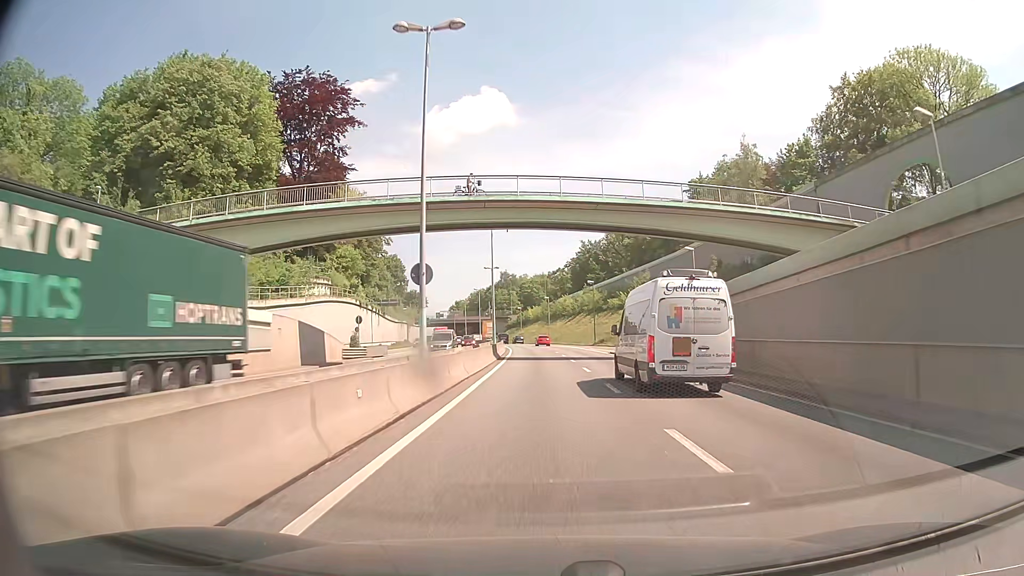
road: trunk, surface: asphalt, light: Day
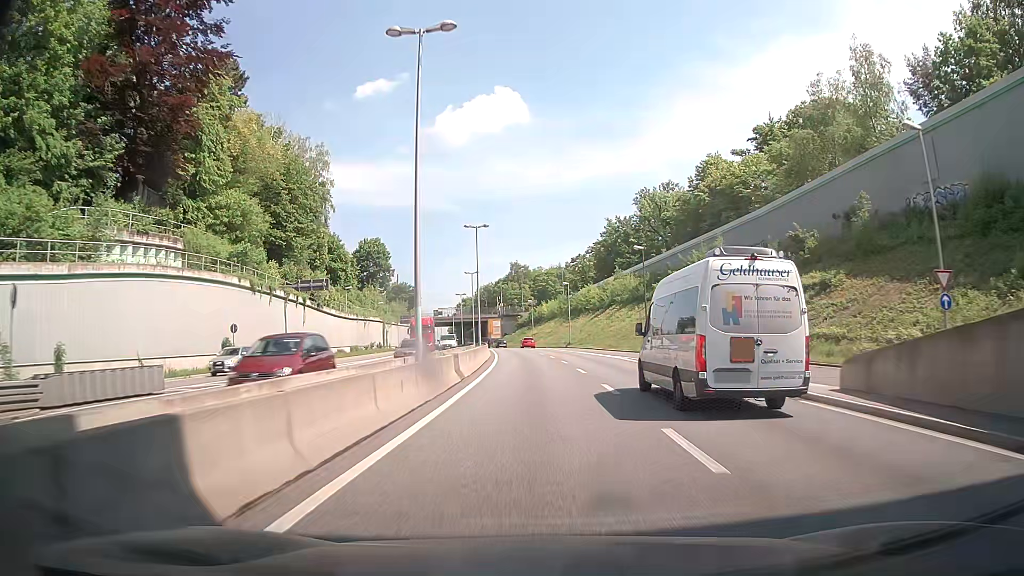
(-0.2, +35.8) m; -1°
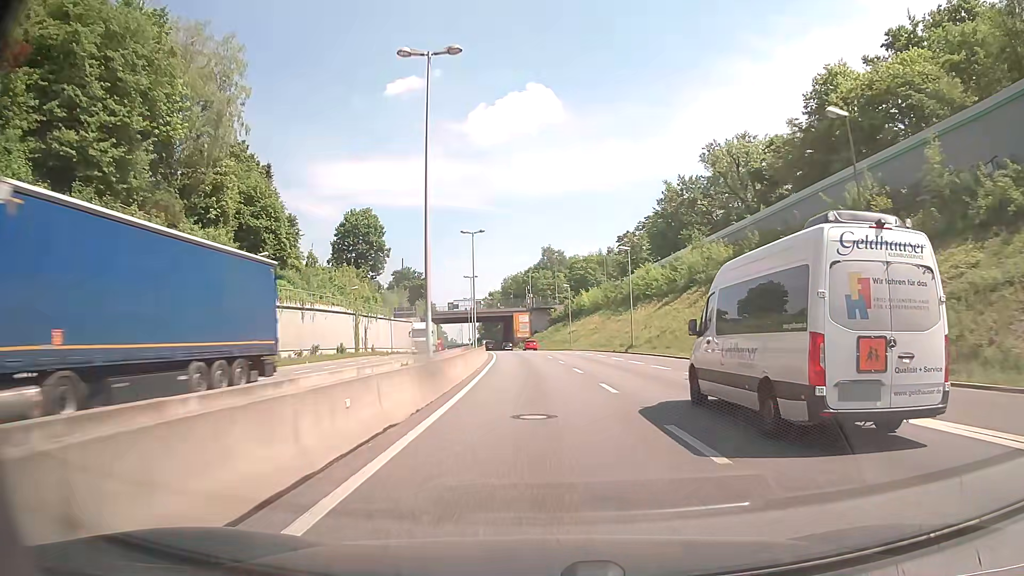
(-1.0, +35.3) m; -3°
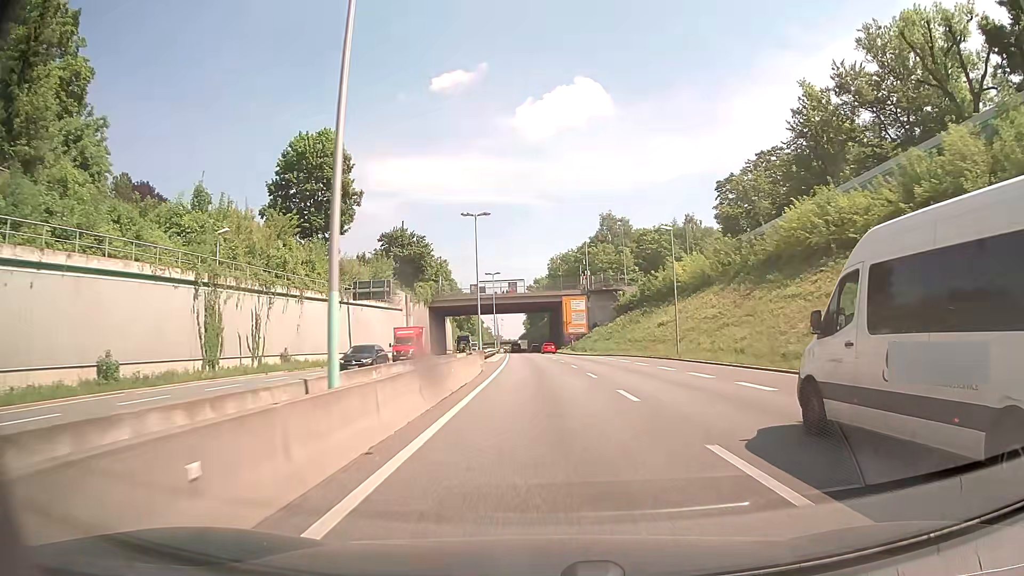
(-1.8, +46.4) m; -4°
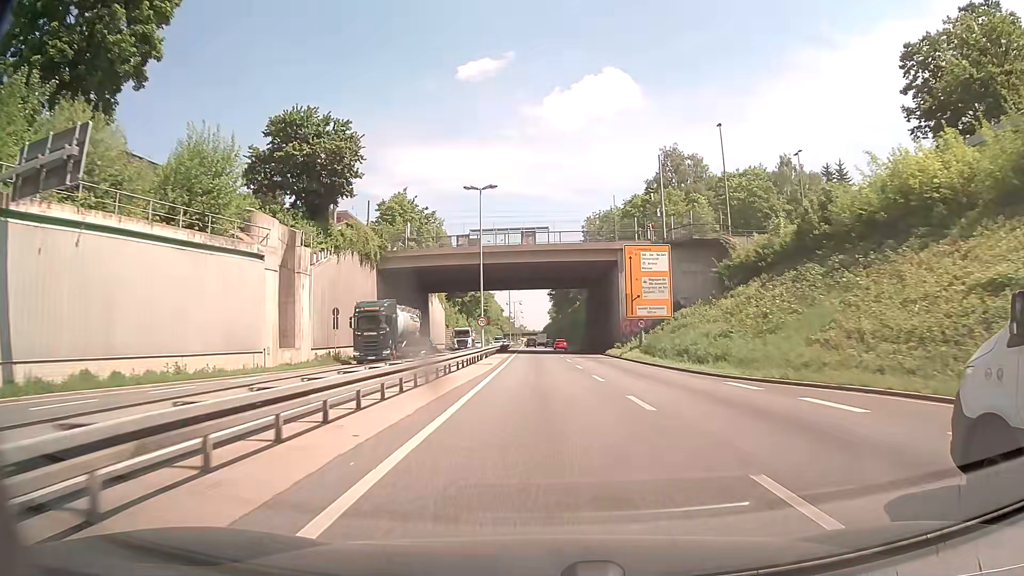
(-1.3, +46.6) m; -2°
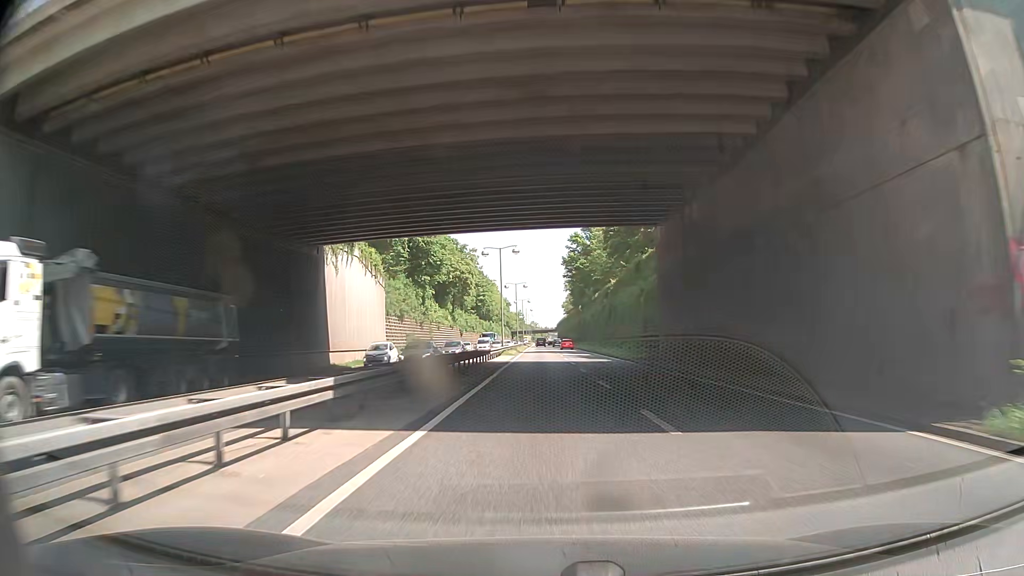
(-0.7, +47.7) m; -1°
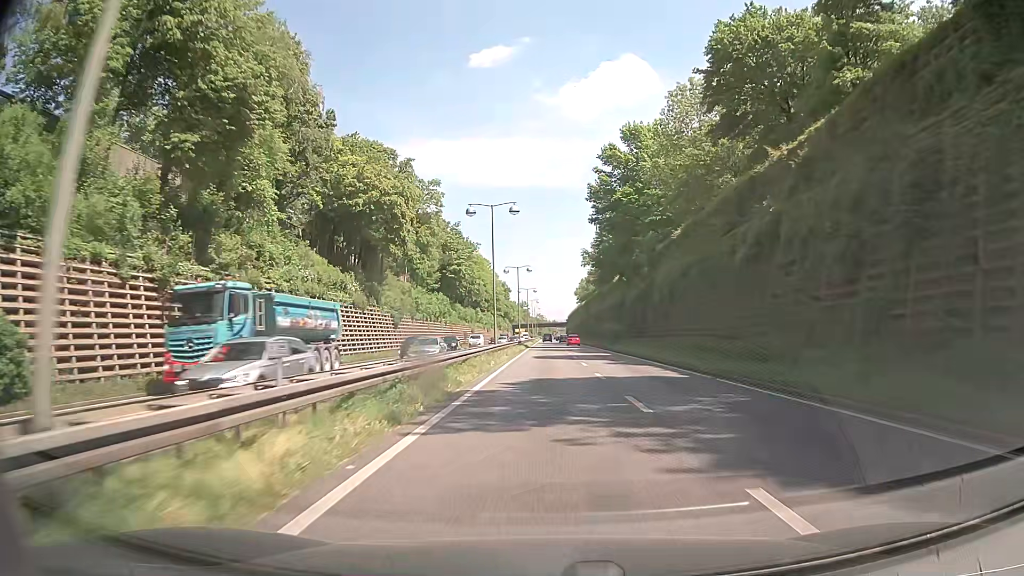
(-0.4, +60.3) m; -1°
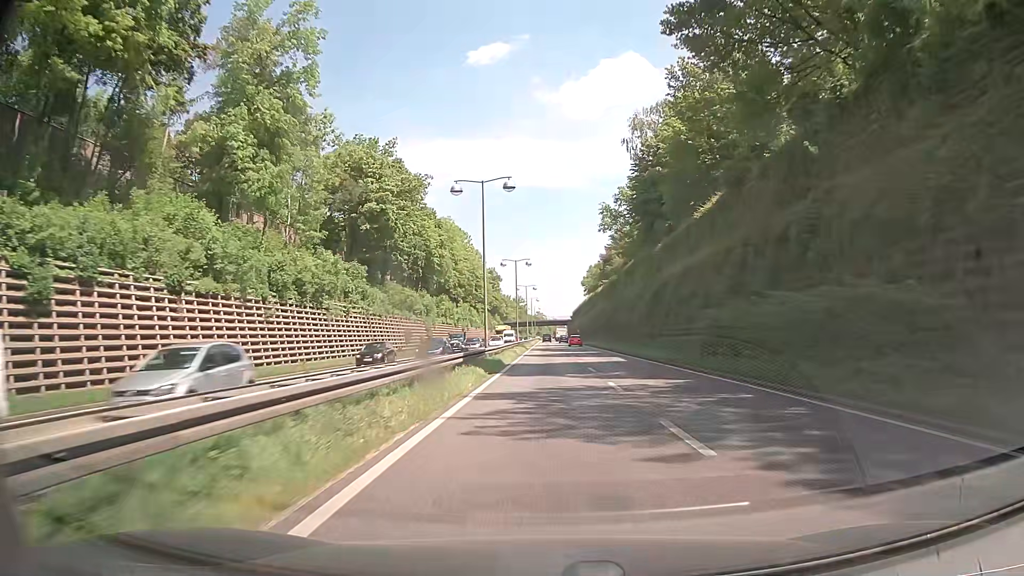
(0.0, +49.1) m; -1°
(0, +10) (0, +20) (0, +30) (0, +40) (+1, +50) (+1, +60) (+1, +70) (+2, +80) (+2, +90) (+3, +100) m
